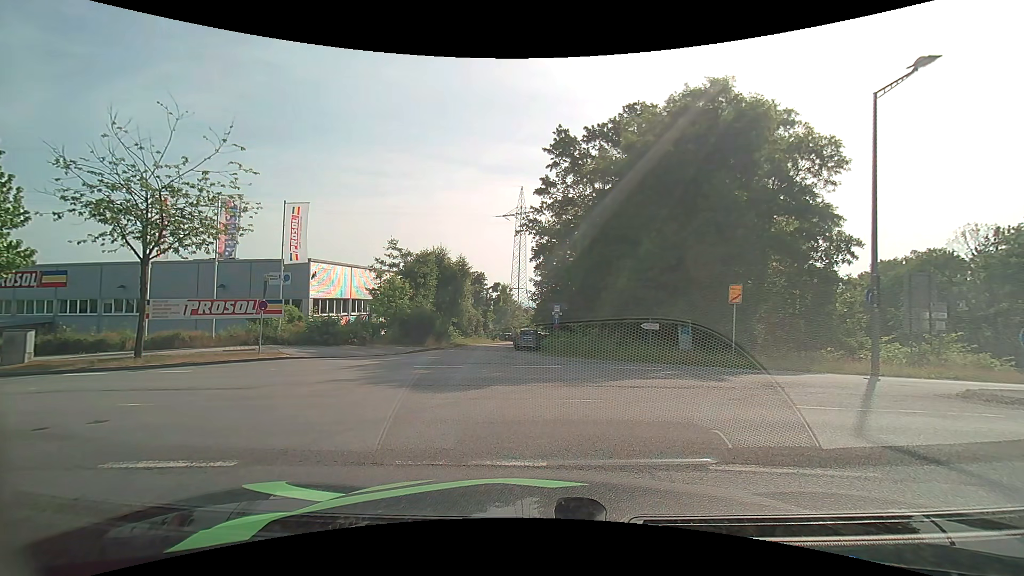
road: residential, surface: asphalt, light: Day
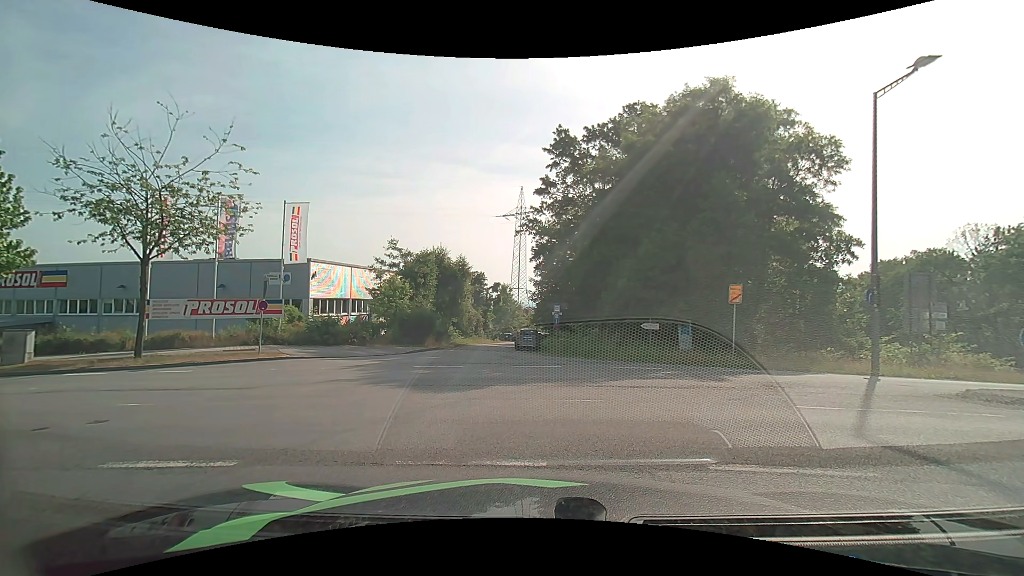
(0.0, 0.0) m; 0°
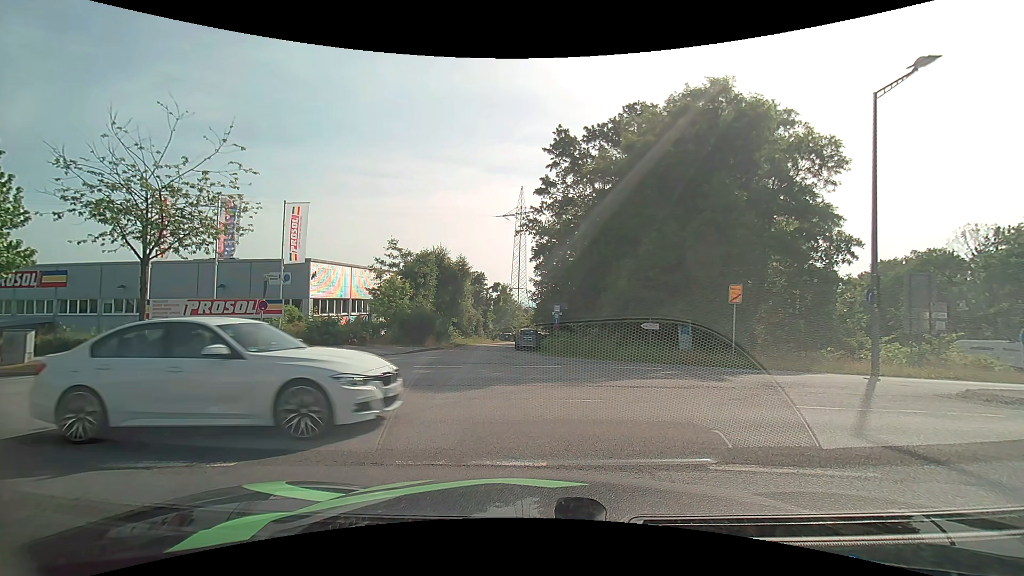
(0.0, 0.0) m; 0°
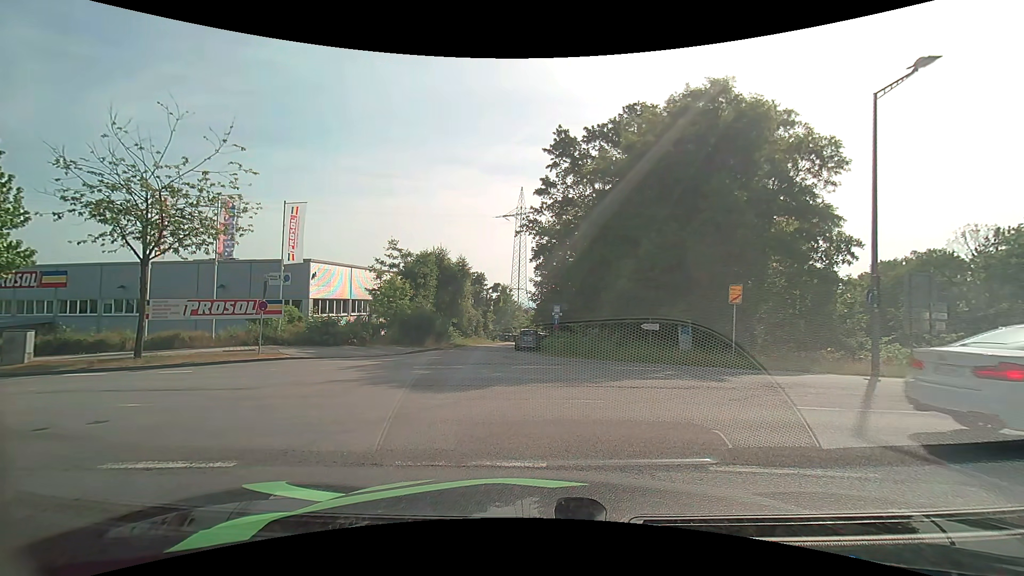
(0.0, 0.0) m; 0°
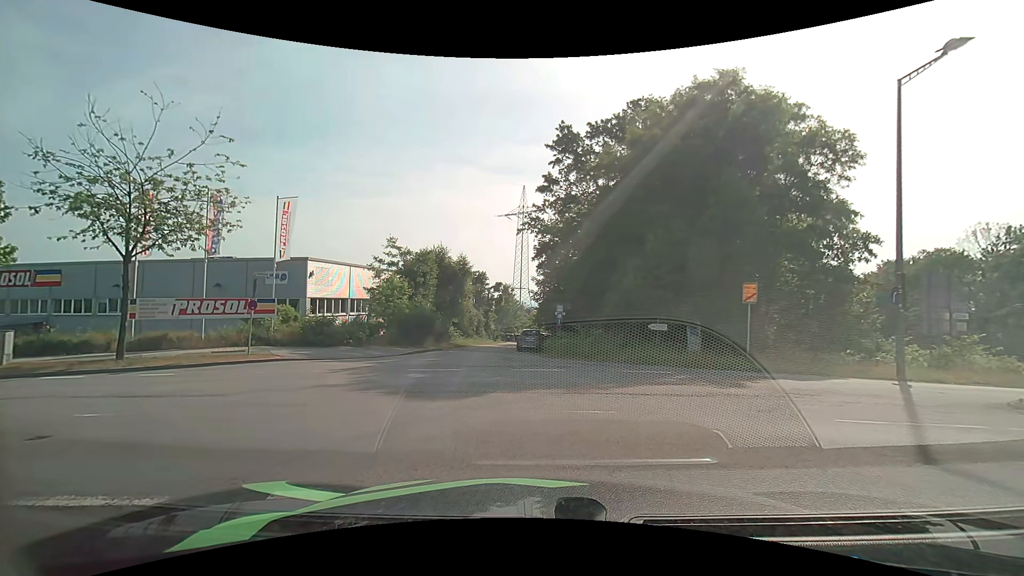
(0.0, +1.0) m; +2°
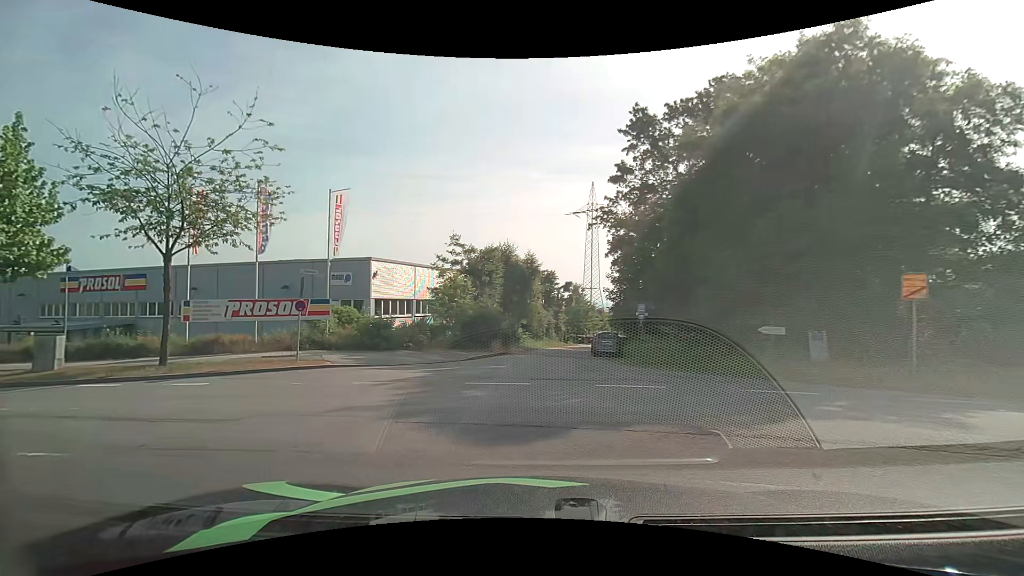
(-0.1, +3.1) m; -7°
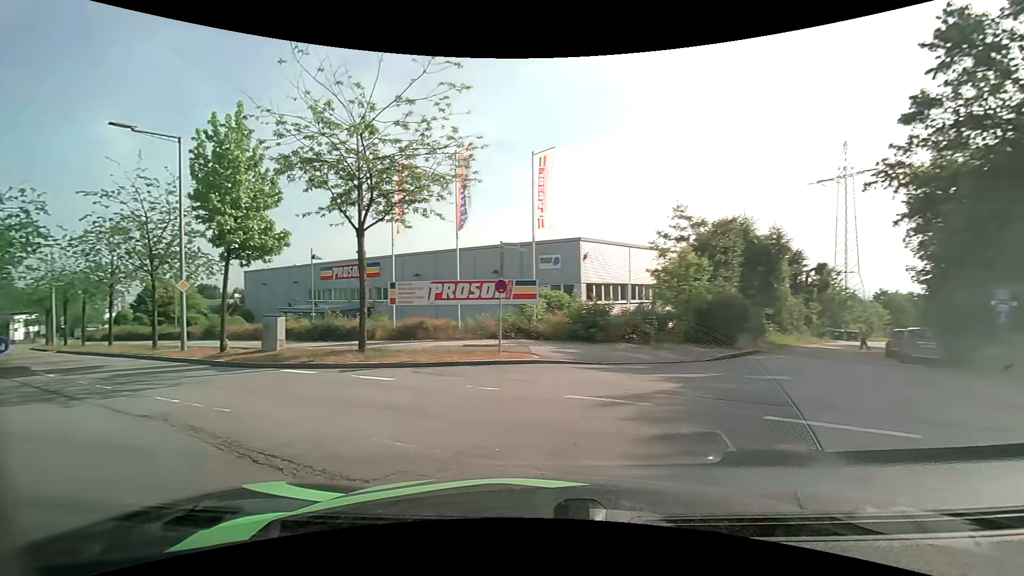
(-0.9, +4.7) m; -23°
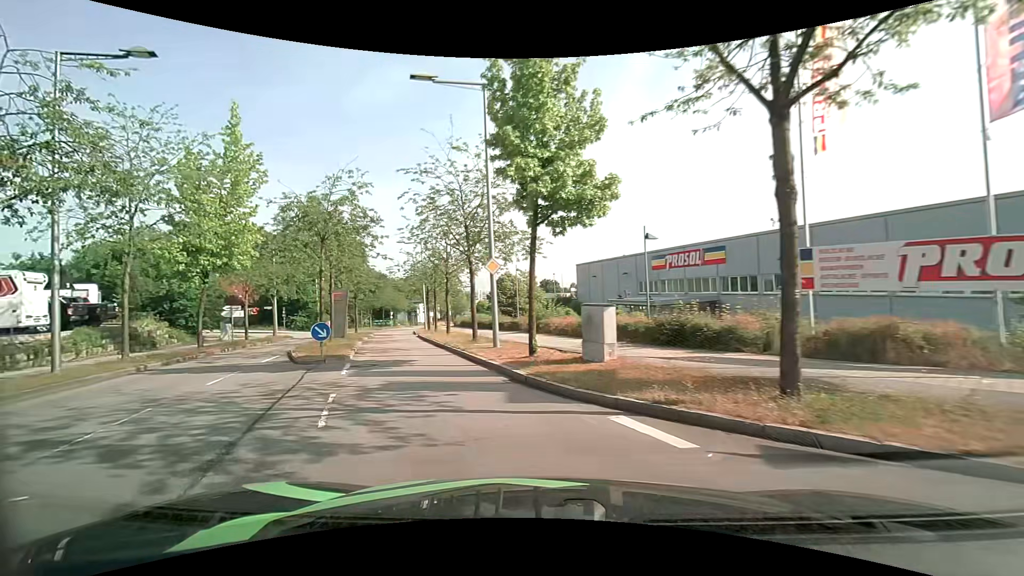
(-2.7, +8.0) m; -37°
(-2, +10) (-5, +19) (-8, +29) (-10, +39) (-13, +48) (-15, +58) (-18, +68) (-19, +78) (-20, +87) (-21, +97) m
